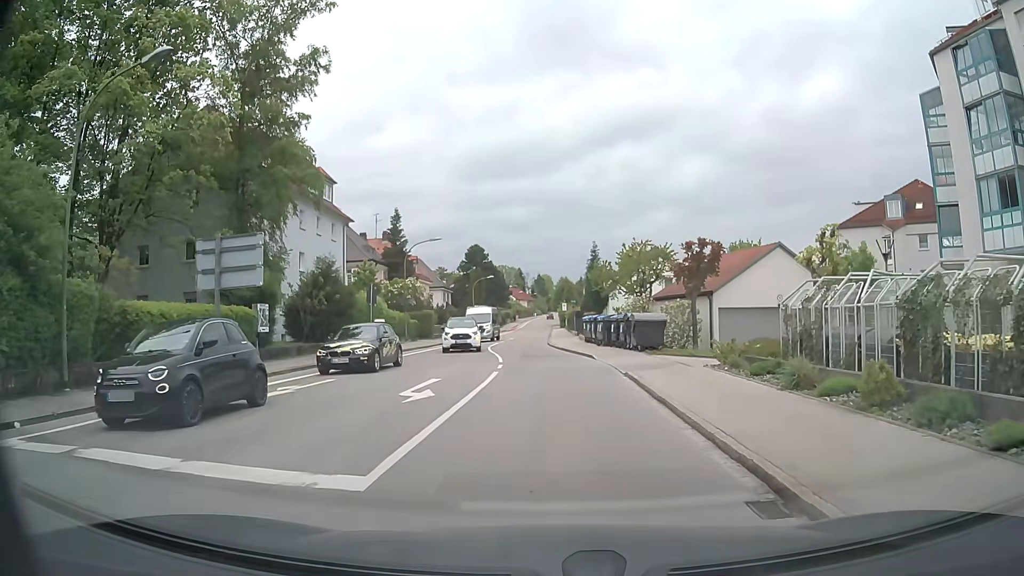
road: tertiary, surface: asphalt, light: Day
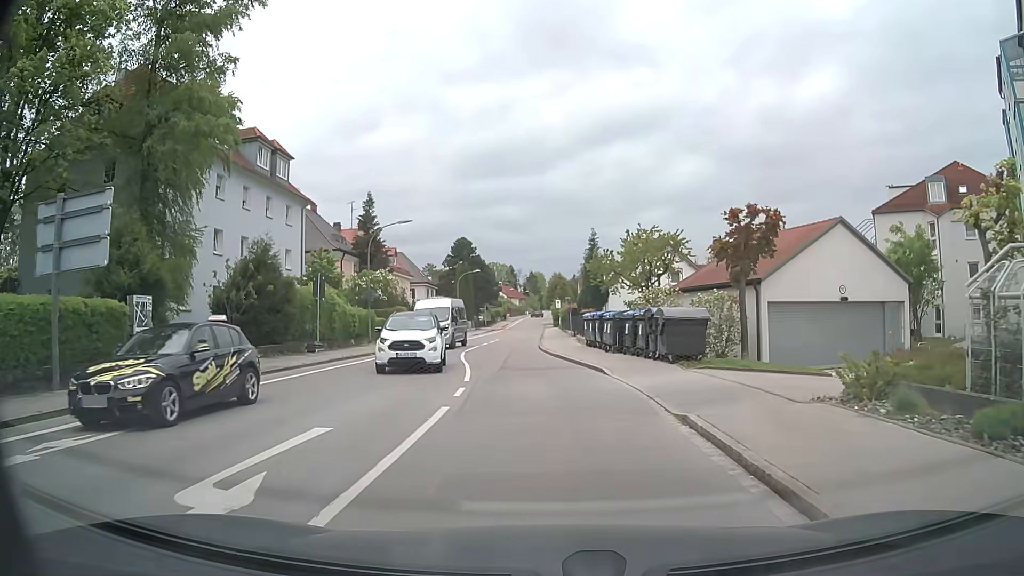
(0.0, +8.1) m; 0°
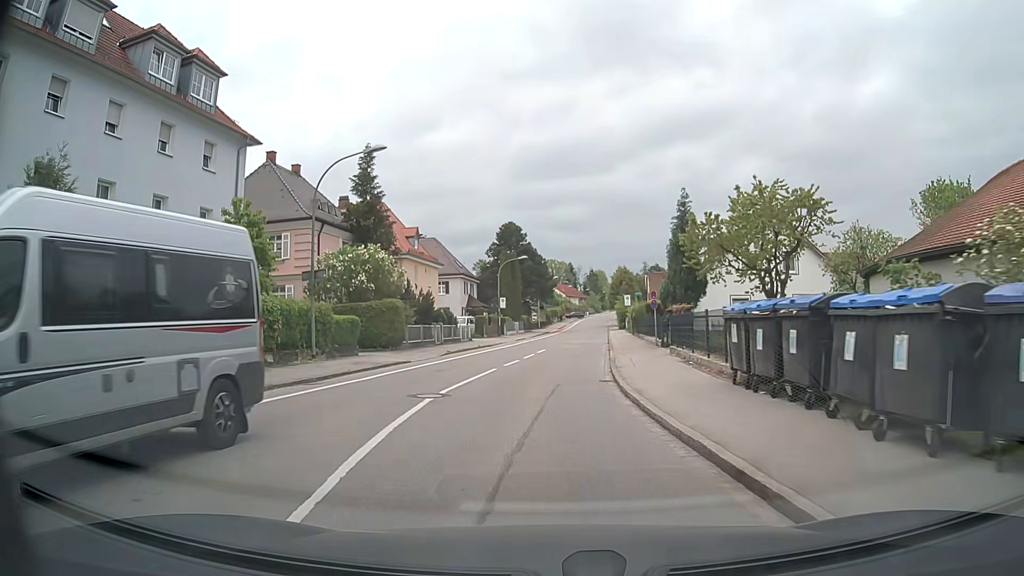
(-0.3, +17.6) m; -5°
